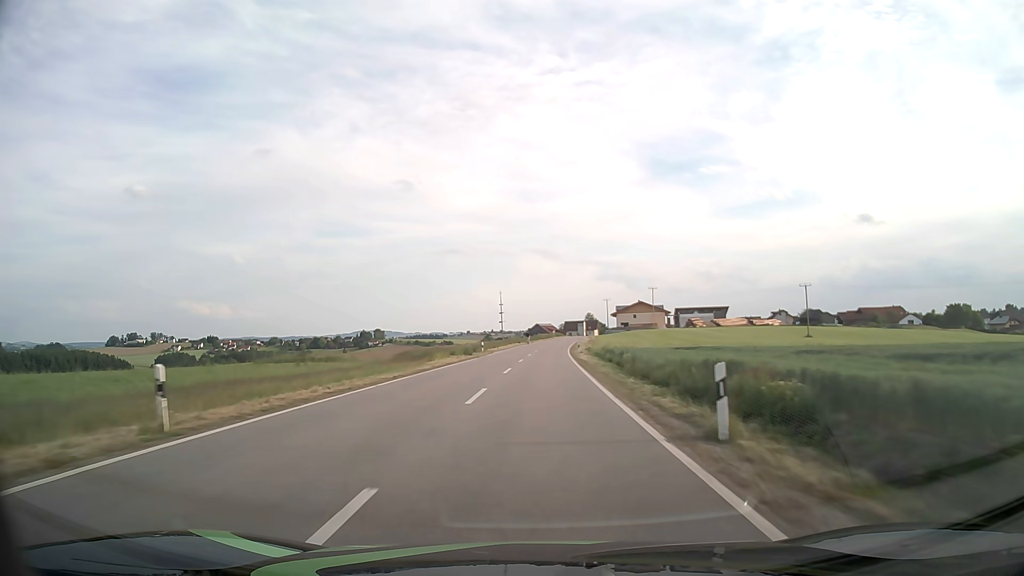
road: tertiary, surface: asphalt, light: Day
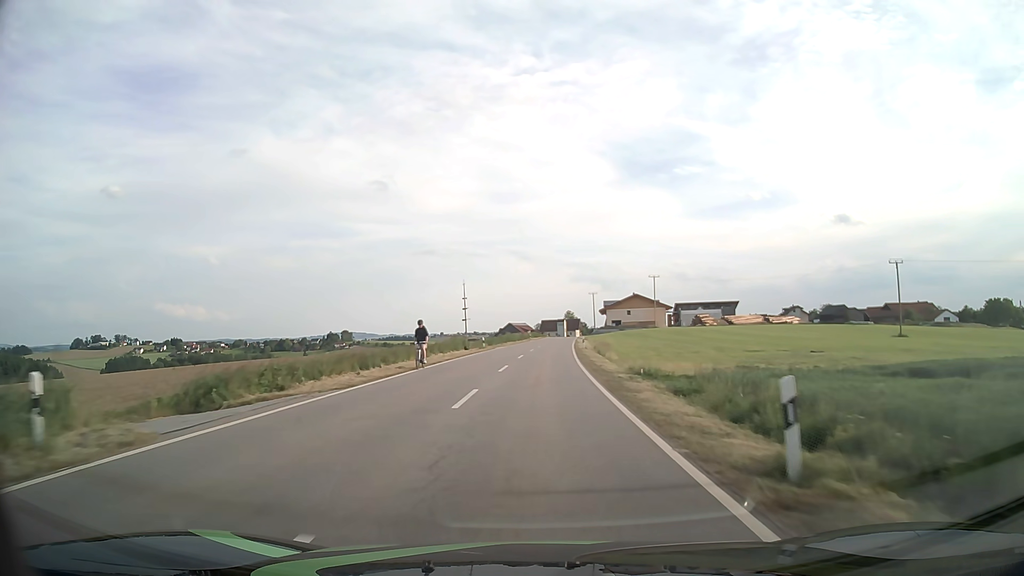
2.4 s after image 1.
(+0.9, +48.8) m; +2°
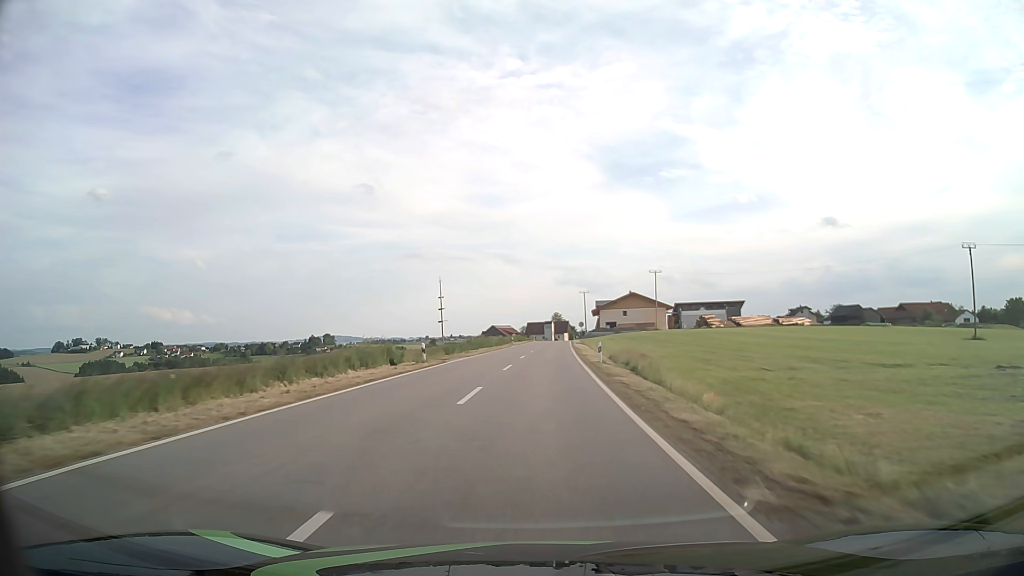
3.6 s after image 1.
(+0.2, +23.0) m; +1°
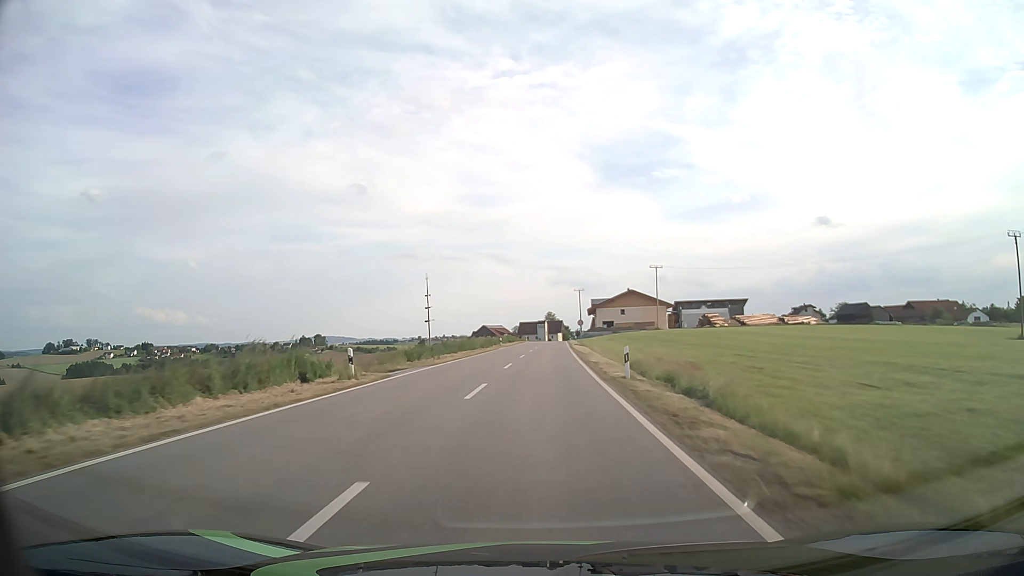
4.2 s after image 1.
(+0.1, +10.9) m; +1°
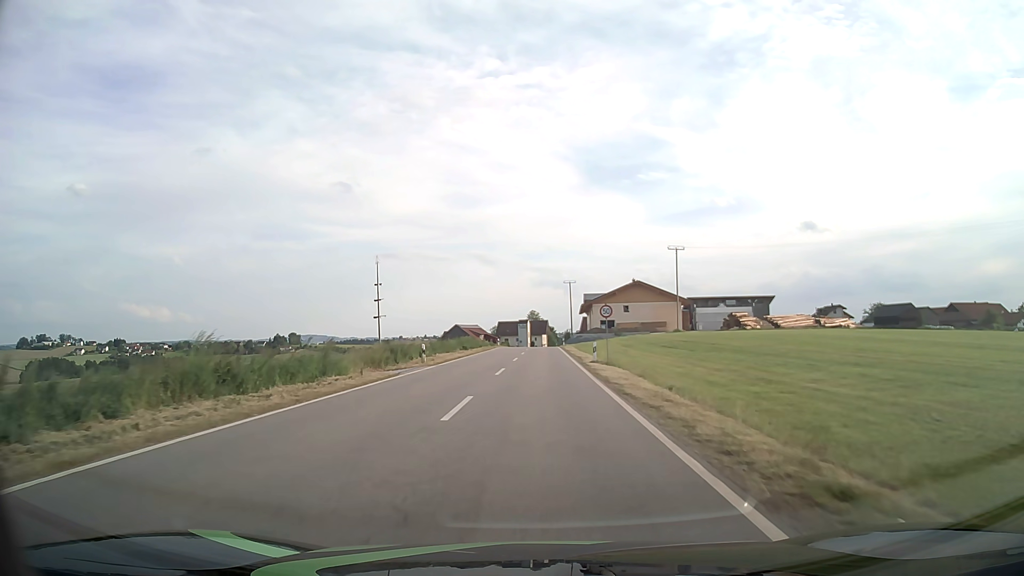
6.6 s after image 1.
(+0.6, +38.7) m; +1°
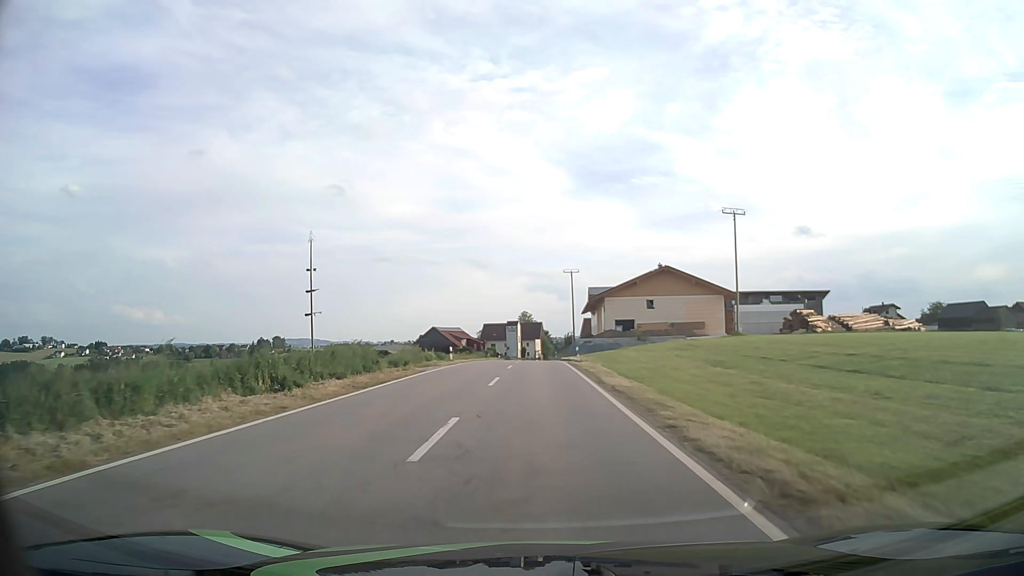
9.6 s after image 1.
(+0.3, +38.4) m; +1°
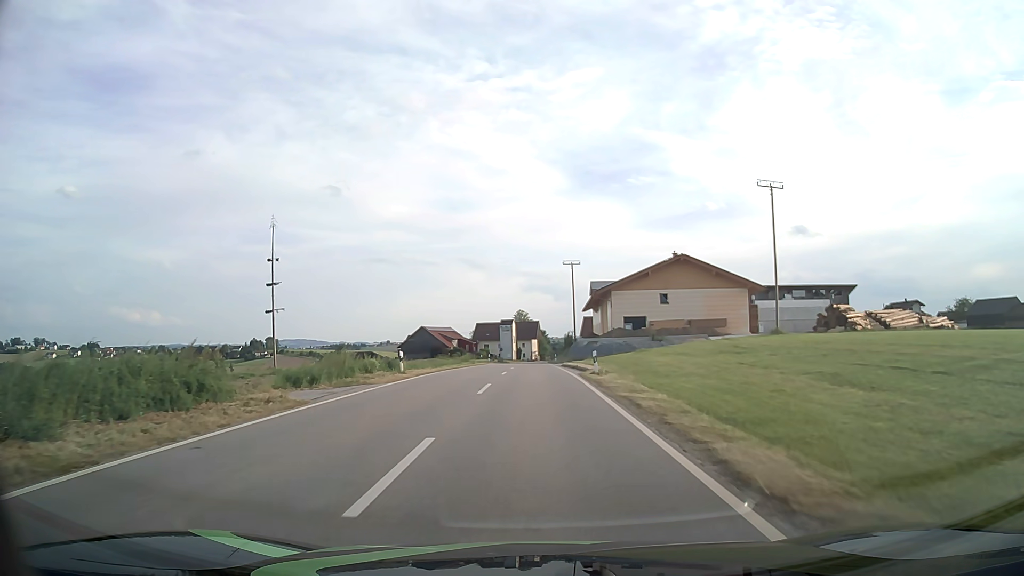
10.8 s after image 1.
(0.0, +14.4) m; 0°
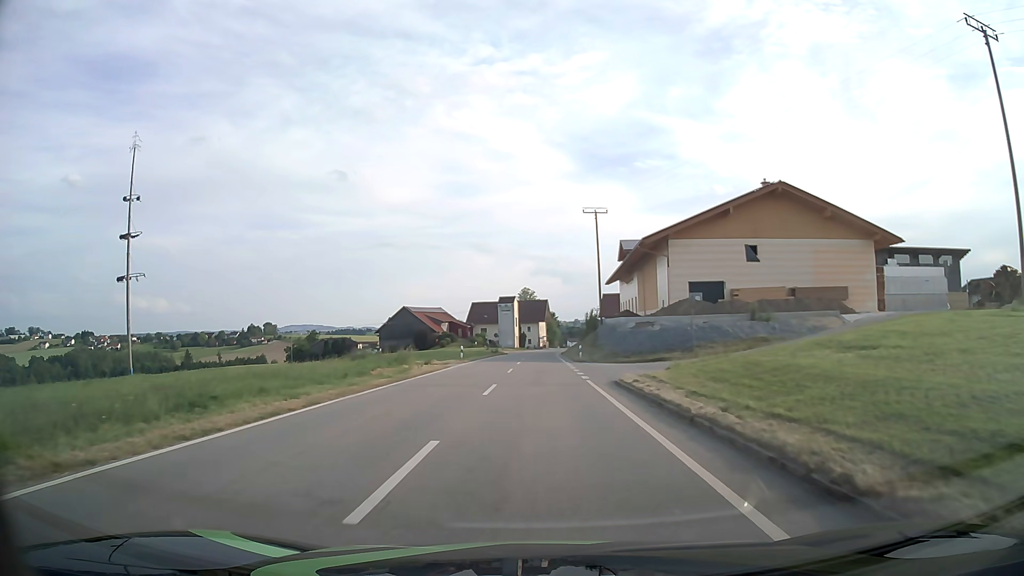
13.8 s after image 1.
(-0.2, +36.0) m; -1°
(0, +10) (0, +20) (0, +30) (0, +40) (0, +50) (0, +60) (0, +70) (+1, +80) (+1, +90) (+2, +100) m
